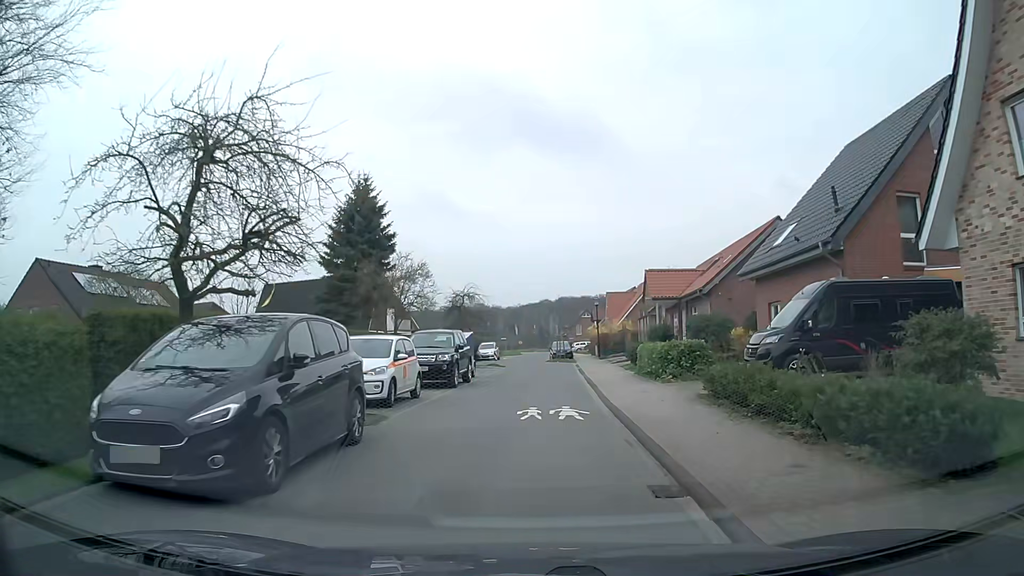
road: residential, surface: asphalt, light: Day
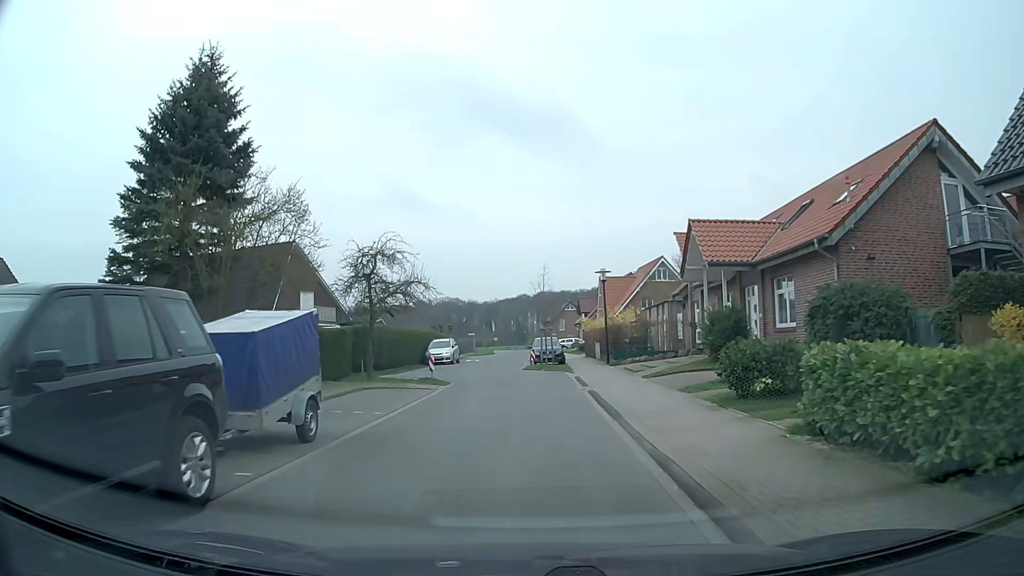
(+0.6, +17.8) m; +2°
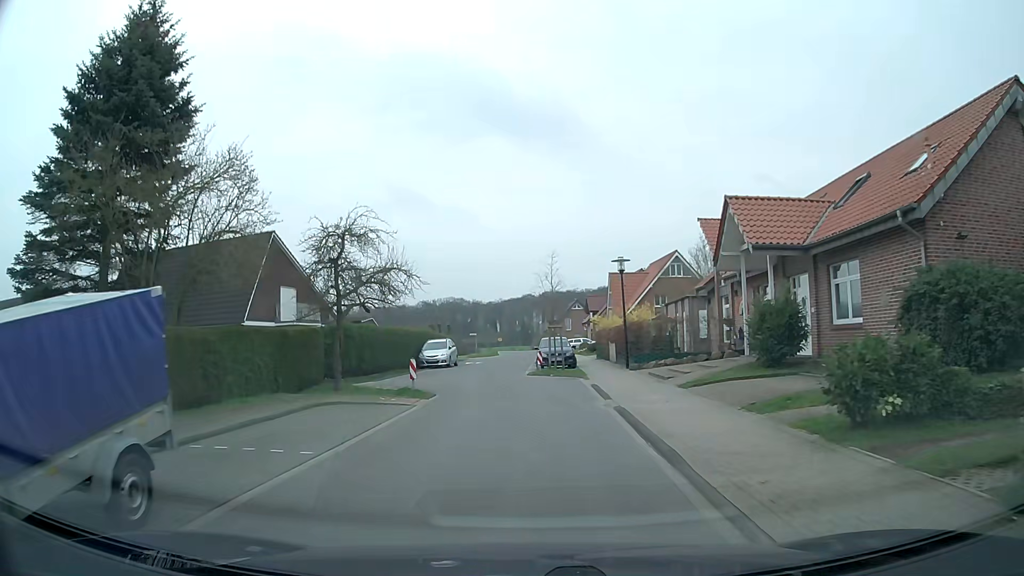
(0.0, +4.5) m; 0°
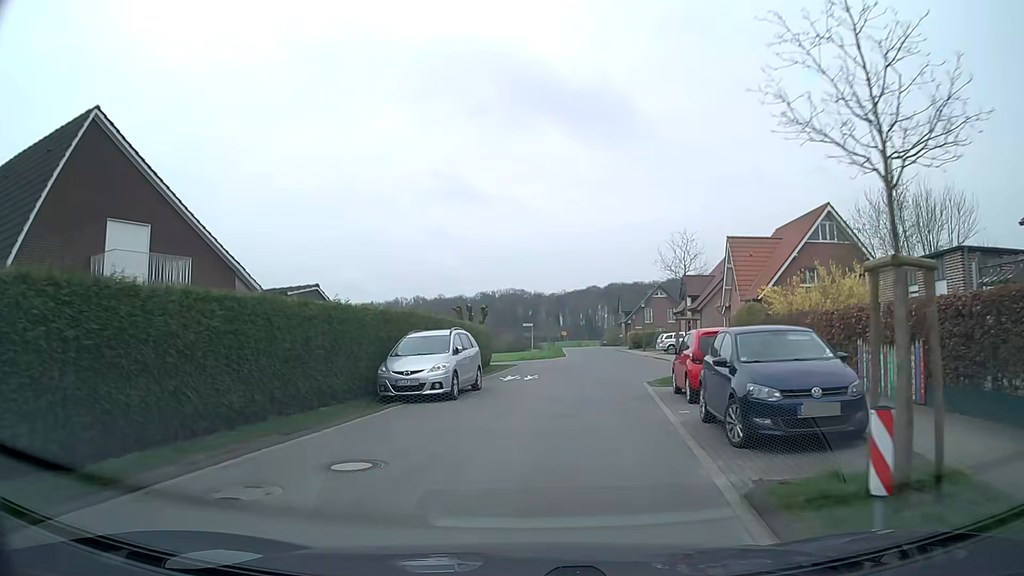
(-1.3, +22.5) m; -5°
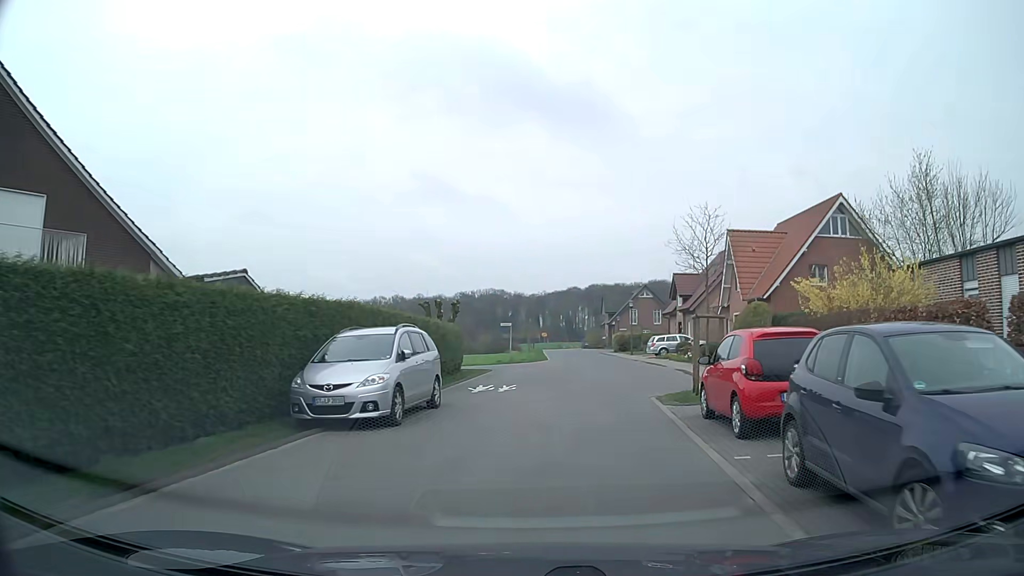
(0.0, +4.5) m; +1°
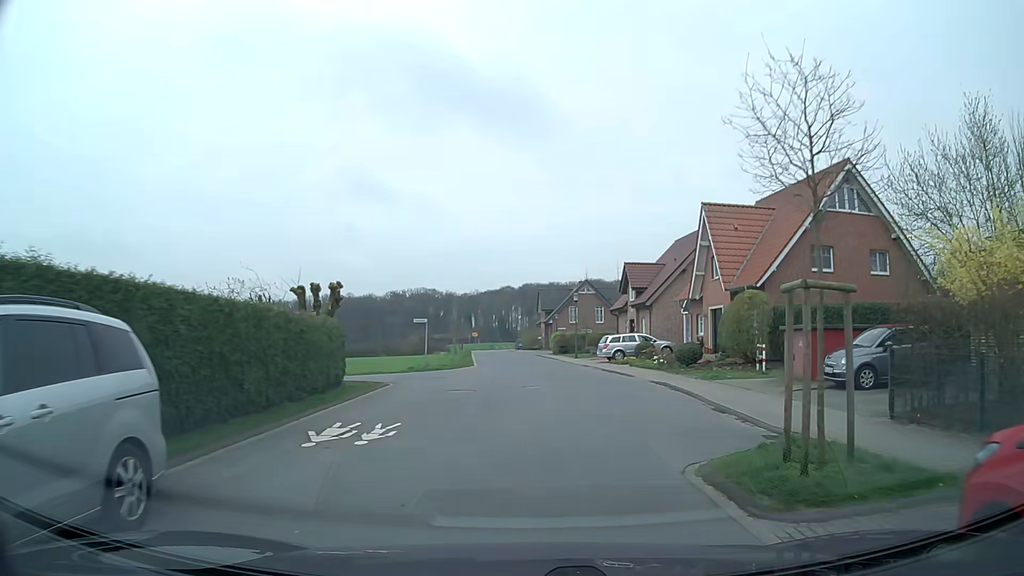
(+0.4, +9.1) m; +6°
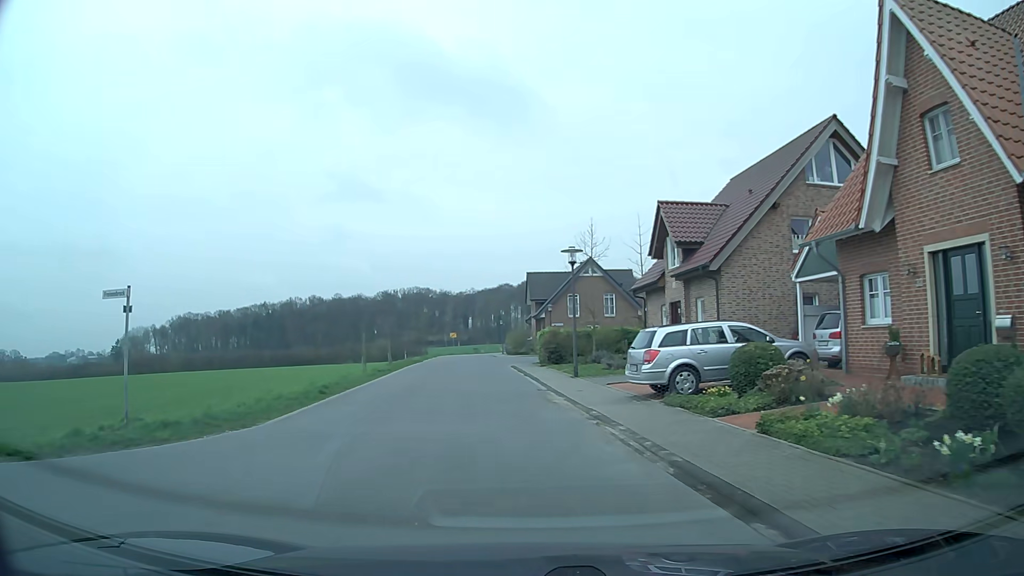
(+1.7, +22.8) m; -1°
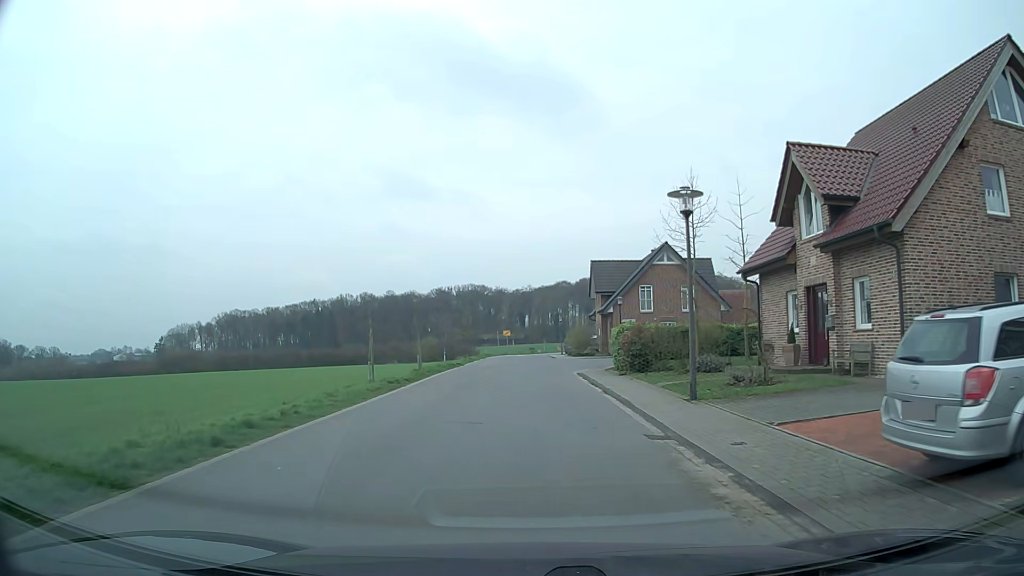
(-0.4, +9.1) m; -5°
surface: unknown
(0, +10) (0, +20) (0, +30) (+5, +39) (+14, +40) (+24, +37) (+33, +33) (+43, +30) (+52, +27) (+61, +23) m
